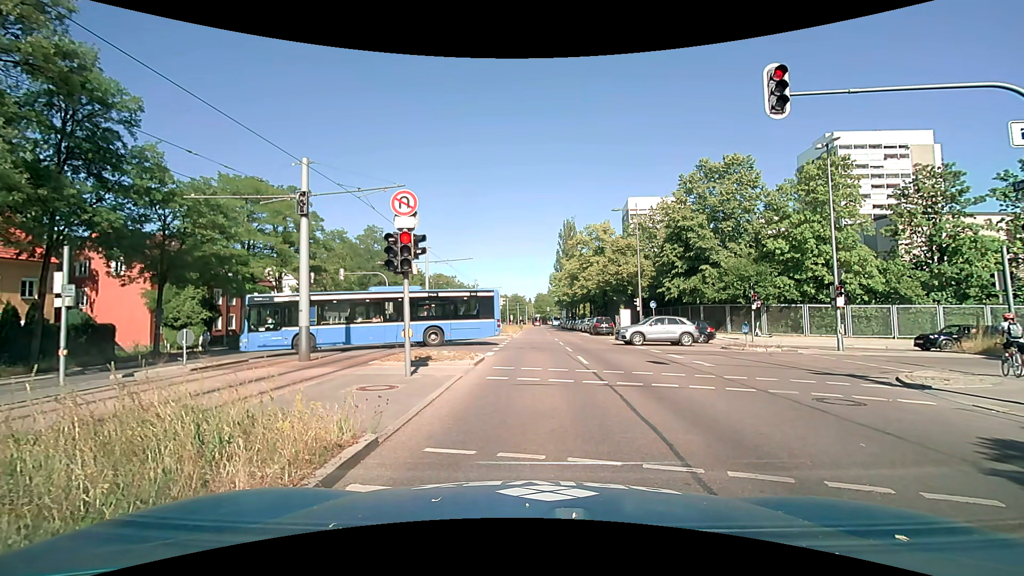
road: secondary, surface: asphalt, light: Day
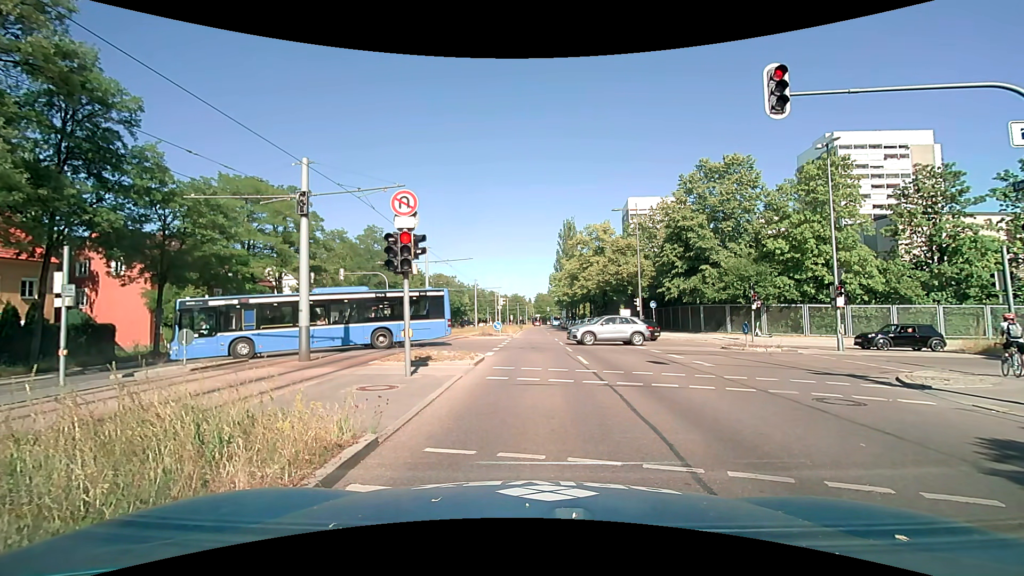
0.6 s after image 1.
(0.0, 0.0) m; 0°
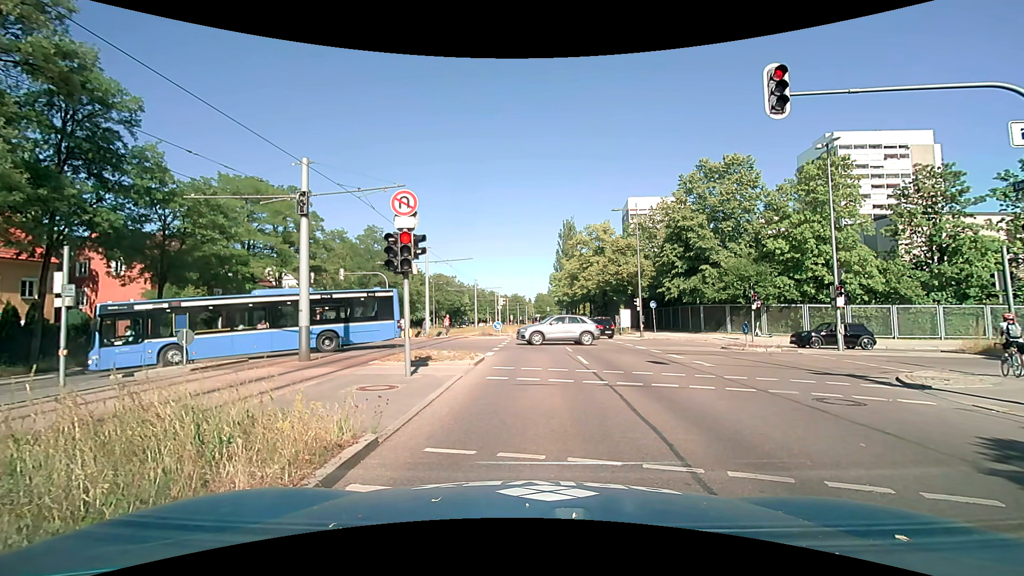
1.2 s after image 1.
(0.0, 0.0) m; 0°
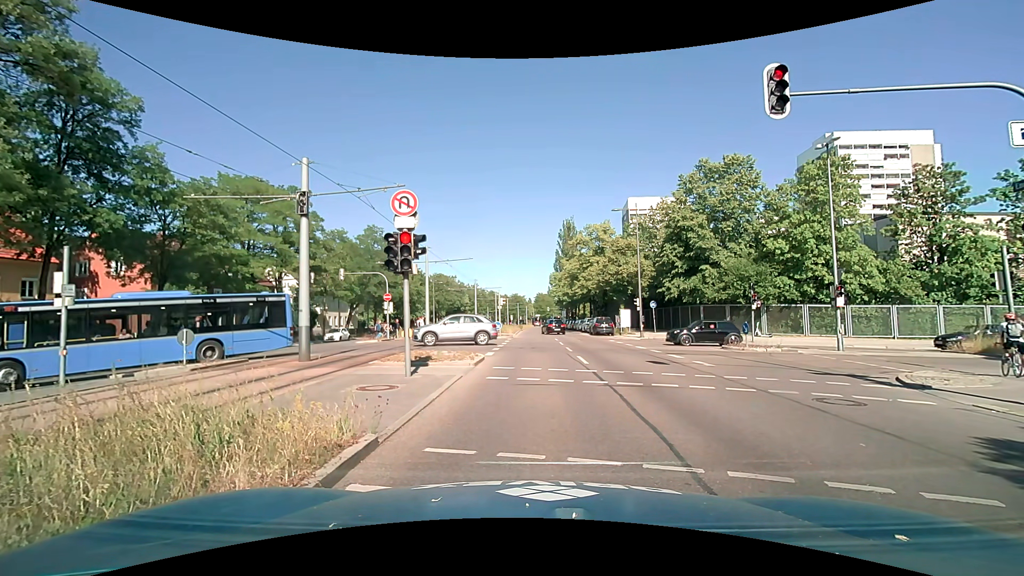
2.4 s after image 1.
(0.0, 0.0) m; 0°
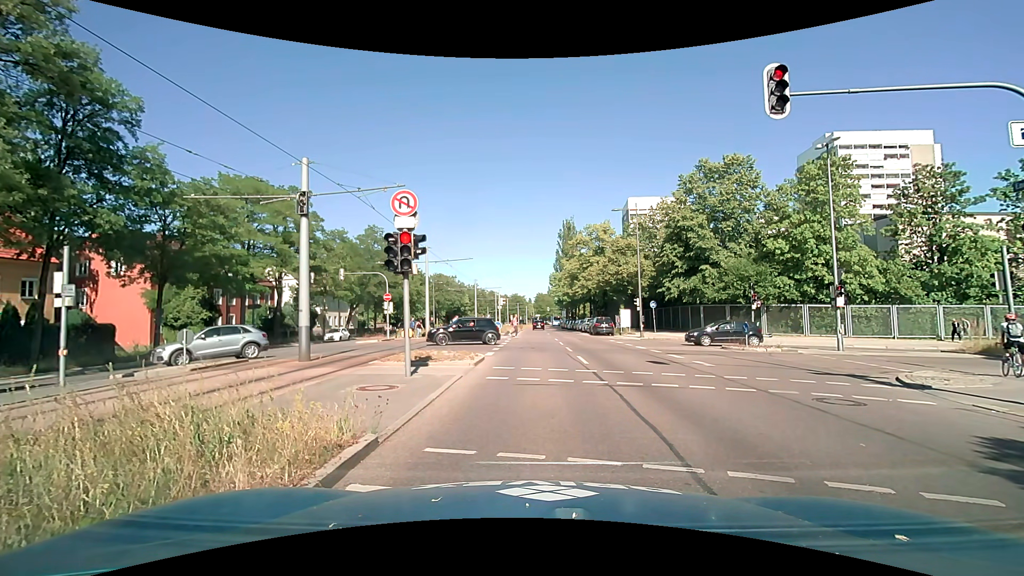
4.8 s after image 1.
(0.0, 0.0) m; 0°
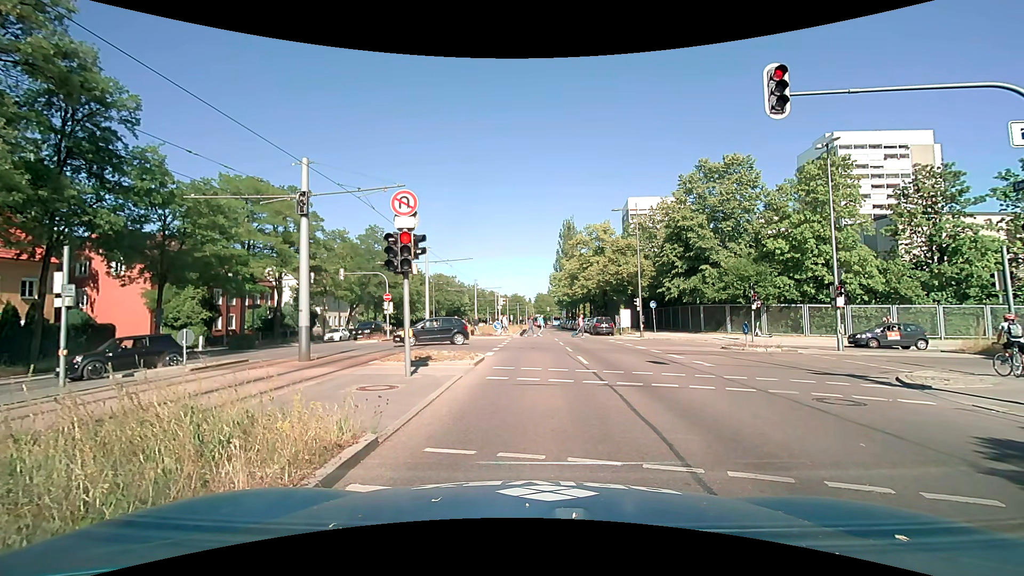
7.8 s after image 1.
(0.0, 0.0) m; 0°
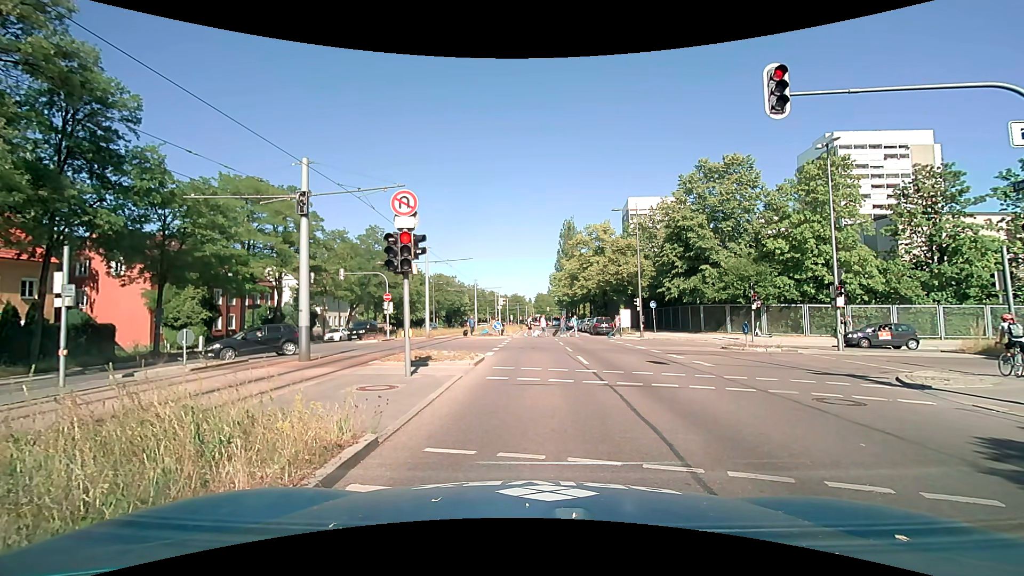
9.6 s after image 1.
(0.0, 0.0) m; 0°
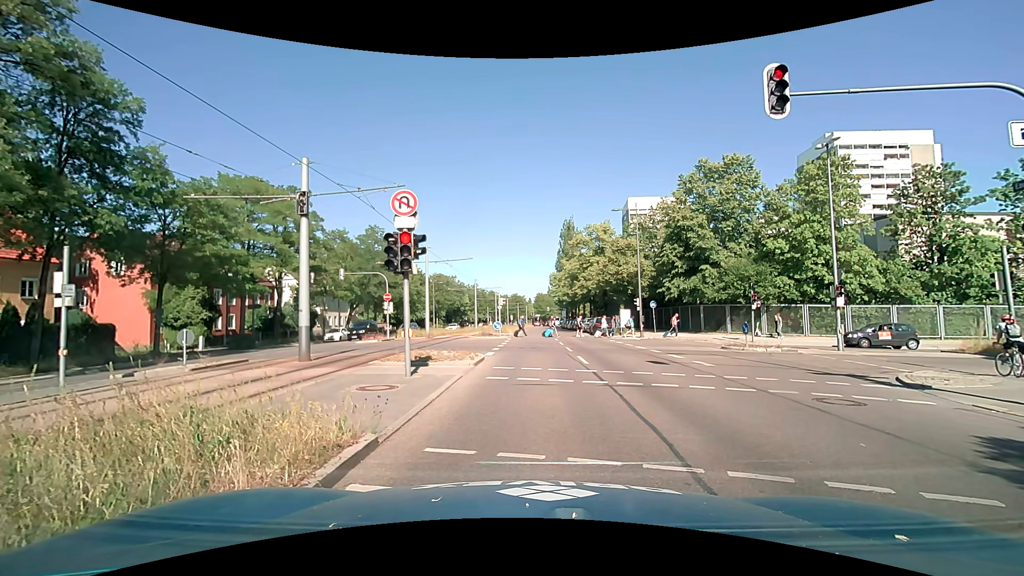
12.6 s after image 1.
(0.0, 0.0) m; 0°
(0, +10) (0, +20) (+1, +30) (+1, +40) (+1, +50) (+1, +60) (+1, +70) (+1, +80) (+2, +90) (+2, +100) m
